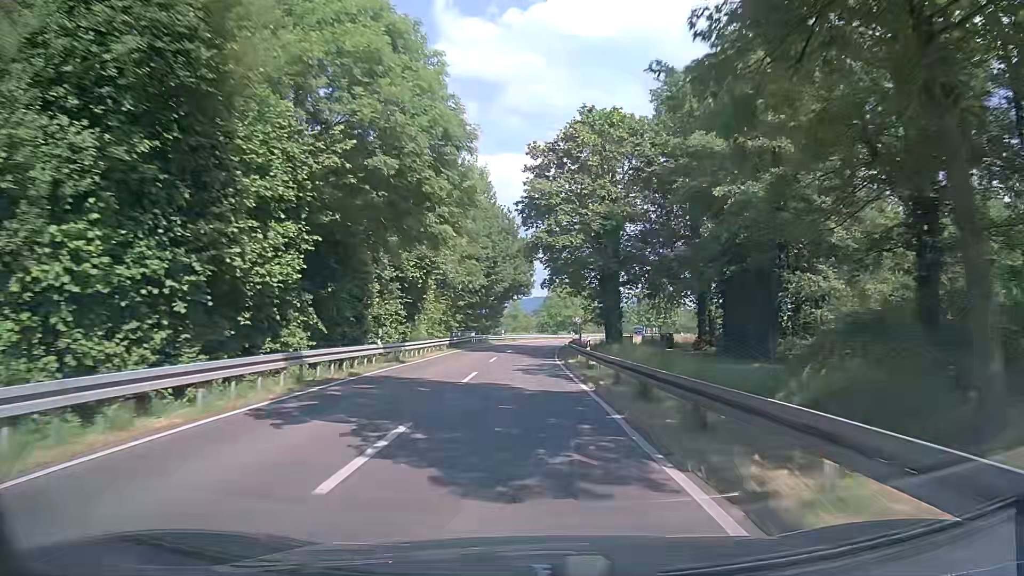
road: secondary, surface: asphalt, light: Day
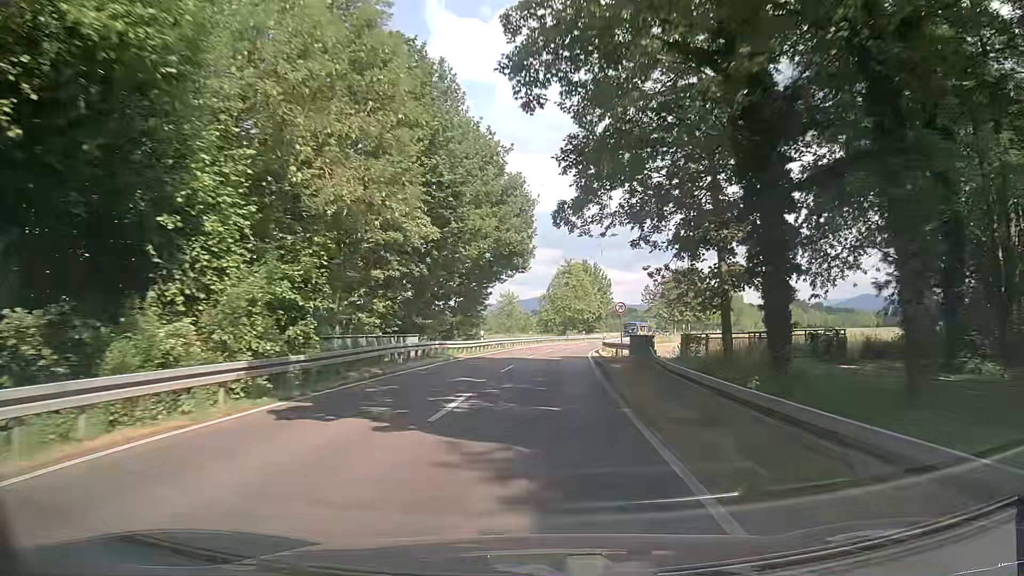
(-0.4, +31.6) m; 0°
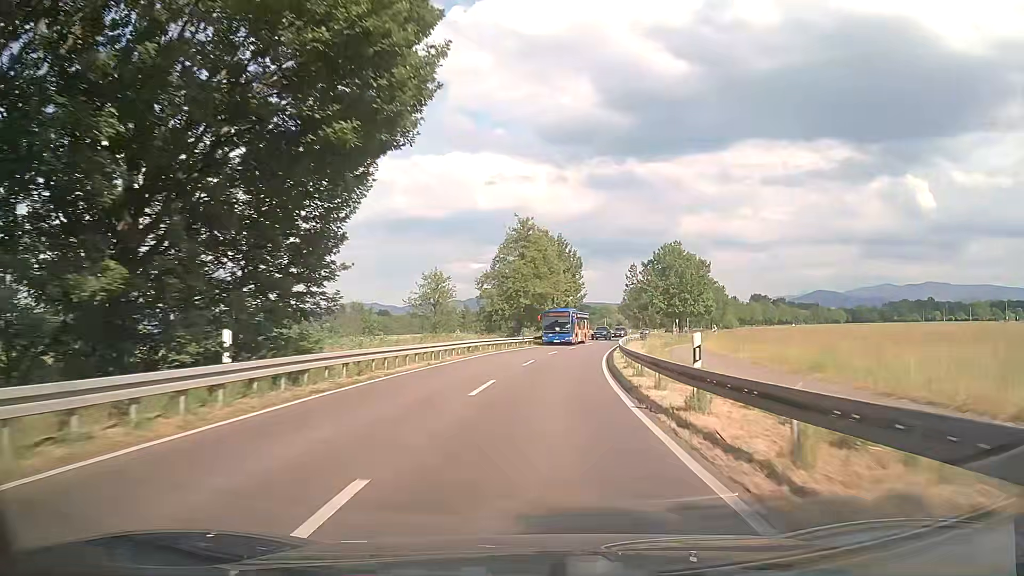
(+1.0, +32.2) m; +4°
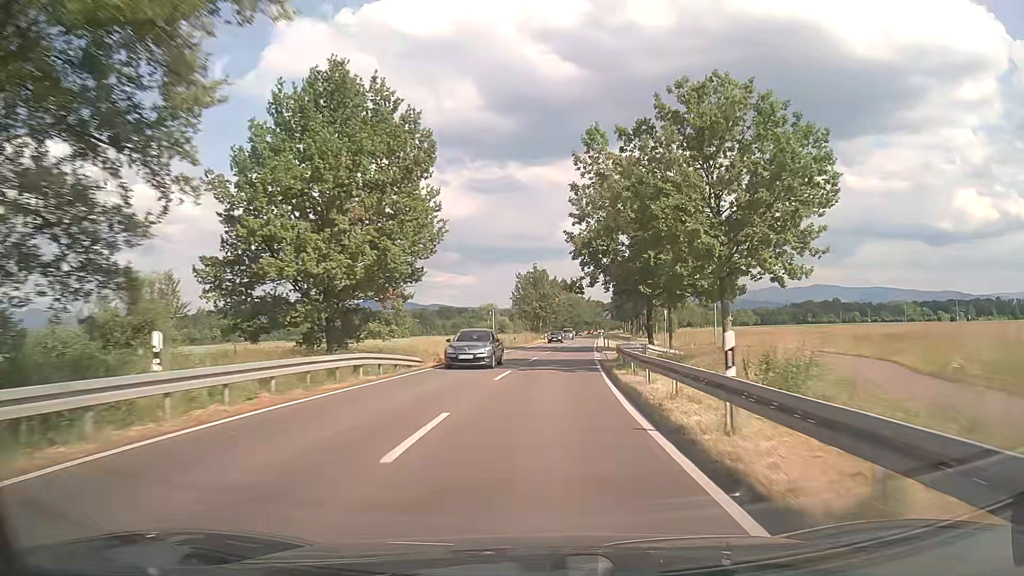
(+5.1, +54.7) m; +11°
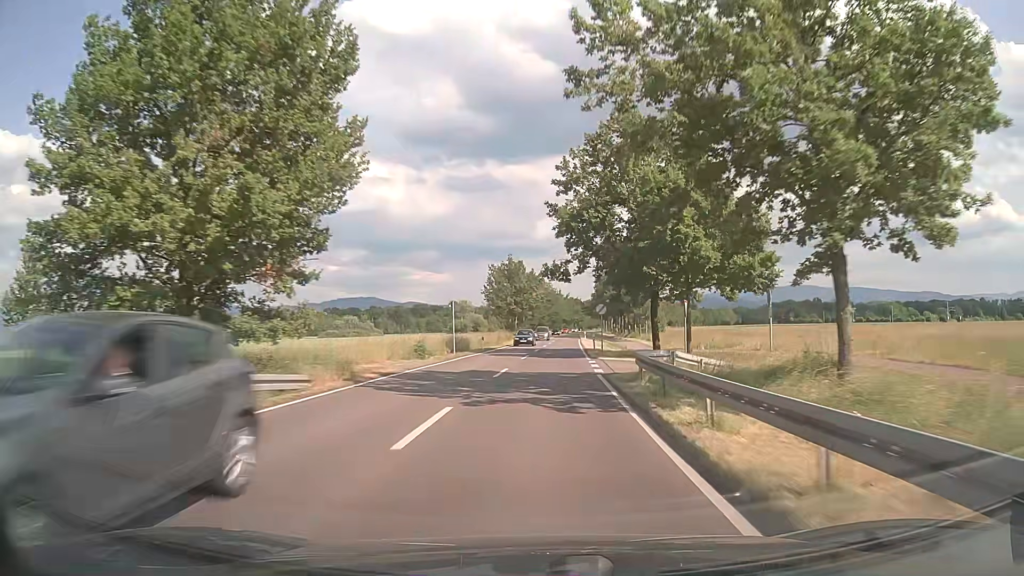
(+0.1, +11.2) m; +2°
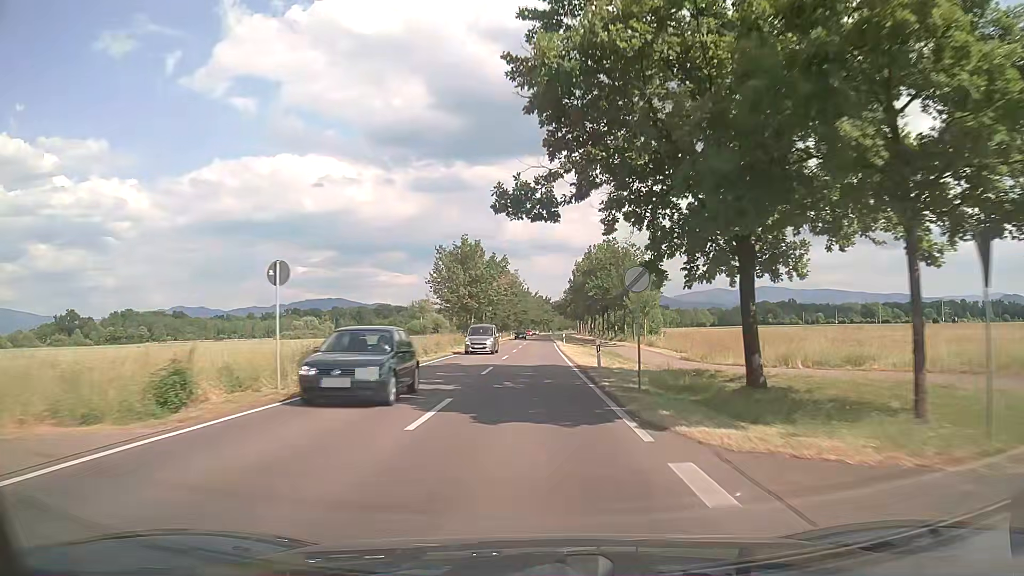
(+0.6, +22.5) m; +2°
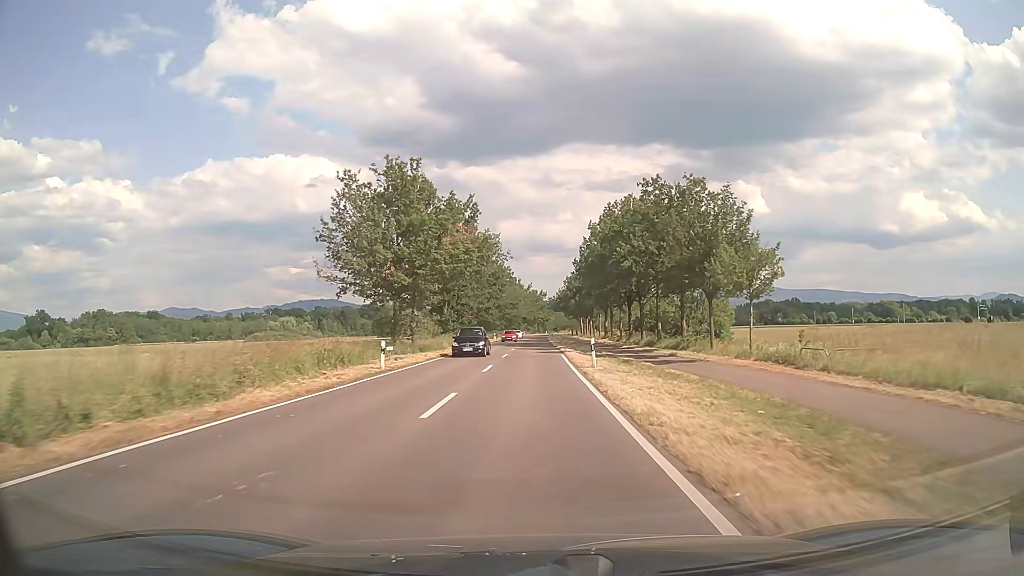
(+0.4, +34.8) m; +1°
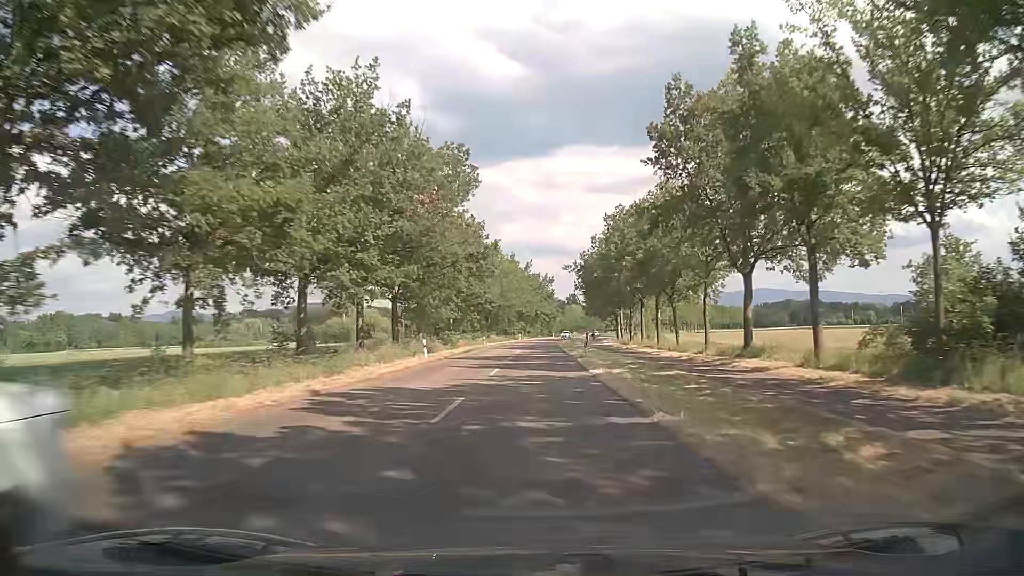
(+0.1, +61.1) m; 0°
(0, +10) (0, +20) (0, +30) (0, +40) (0, +50) (0, +60) (0, +70) (+1, +80) (+2, +90) (+3, +100) m
